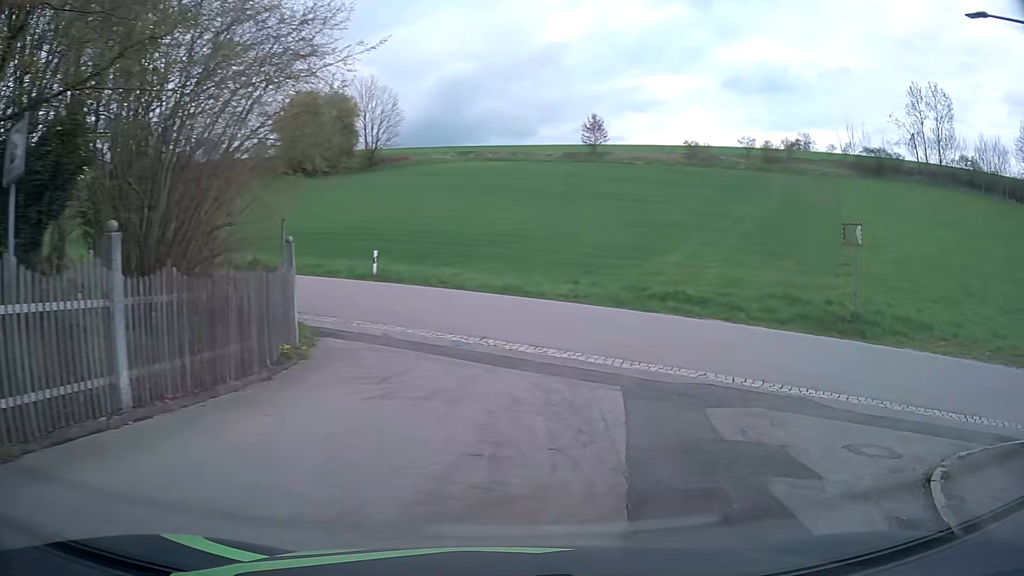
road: residential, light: Day
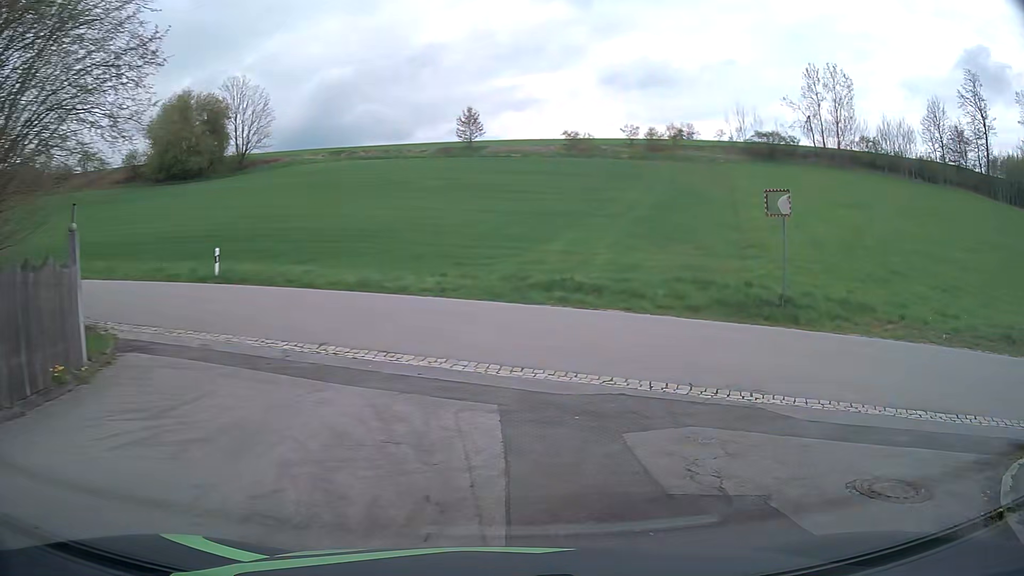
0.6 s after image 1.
(+0.4, +3.4) m; +10°
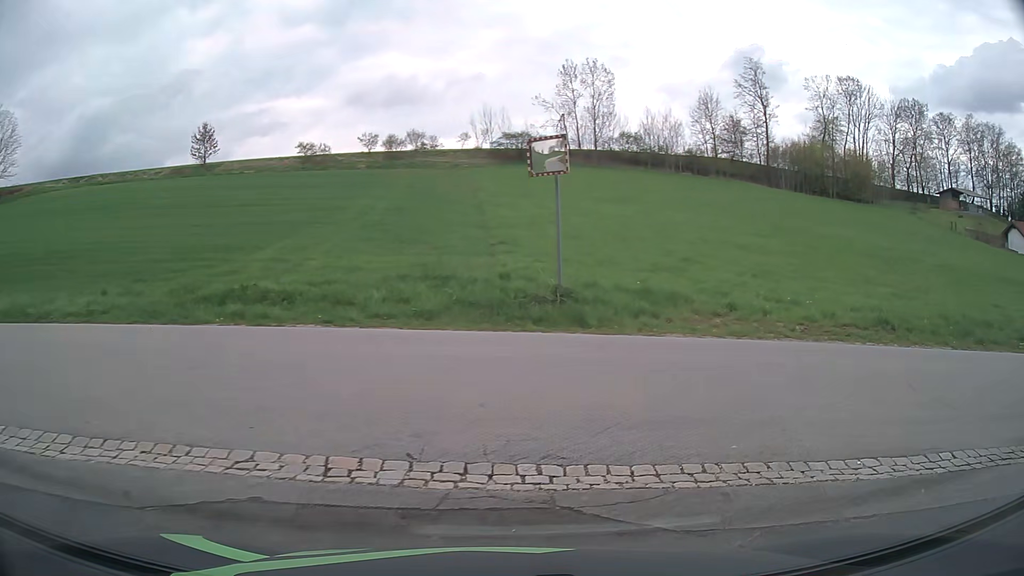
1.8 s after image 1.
(+1.0, +5.0) m; +23°
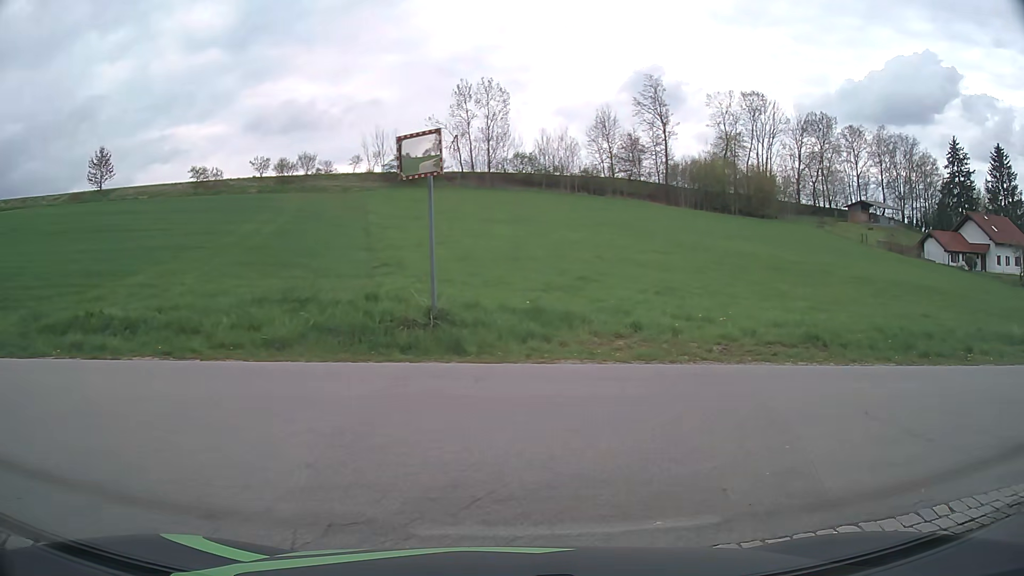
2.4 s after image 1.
(+0.1, +1.7) m; +10°
